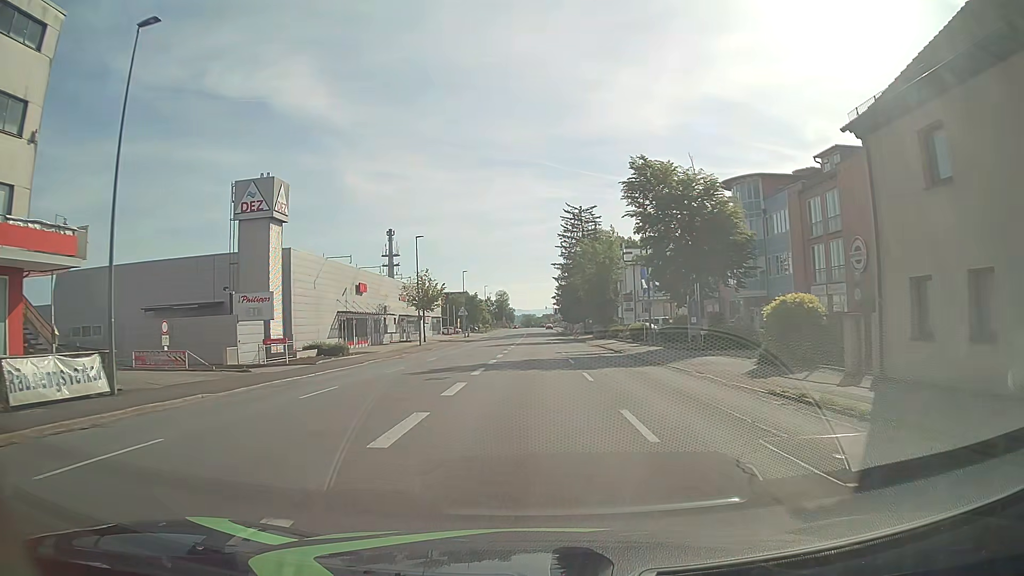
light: Day
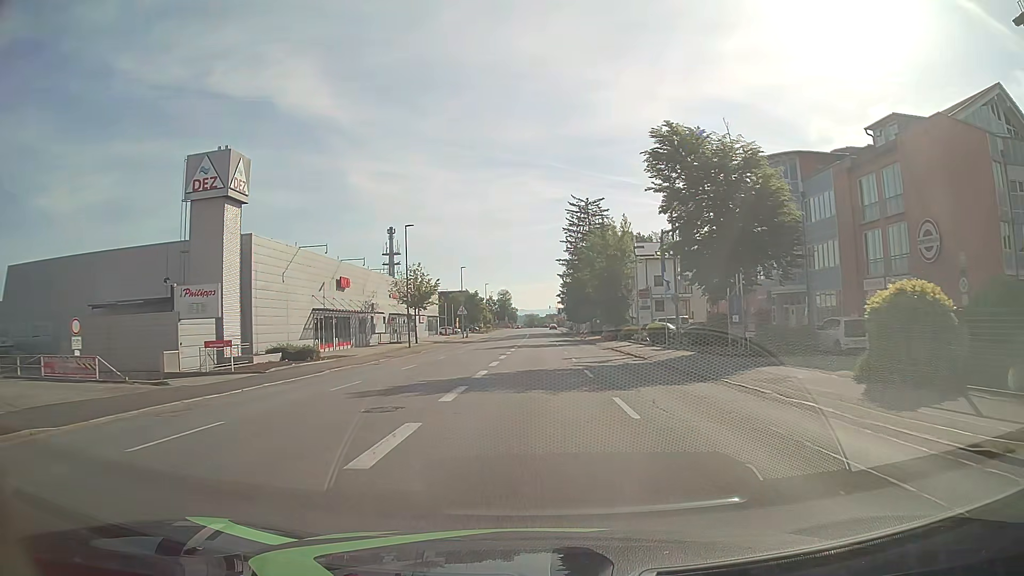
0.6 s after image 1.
(0.0, +7.1) m; 0°
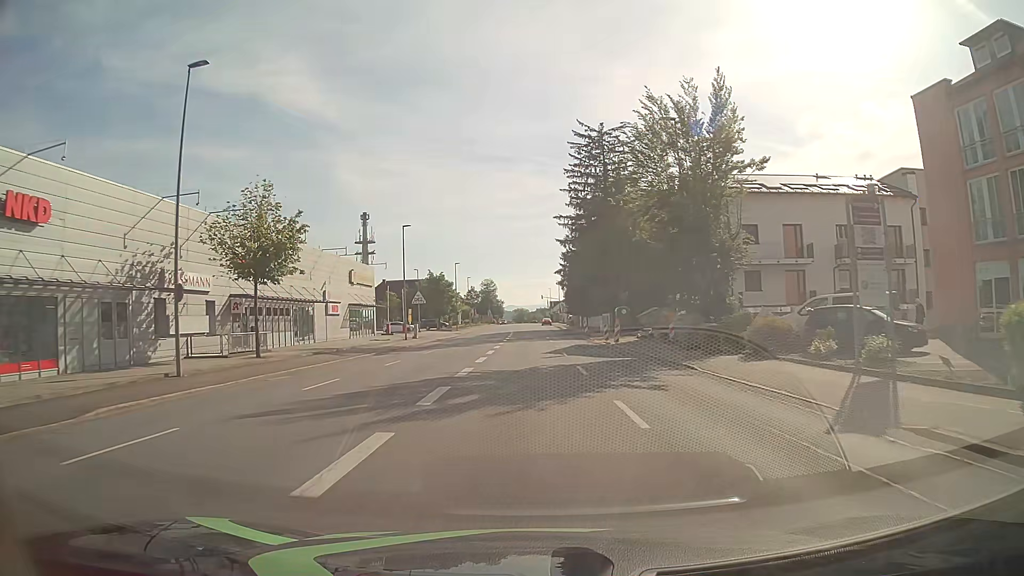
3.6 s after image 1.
(0.0, +37.4) m; 0°
(0, +10) (0, +20) (0, +30) (0, +40) (0, +50) (0, +60) (0, +70) (0, +80) (0, +90) (0, +100) m
